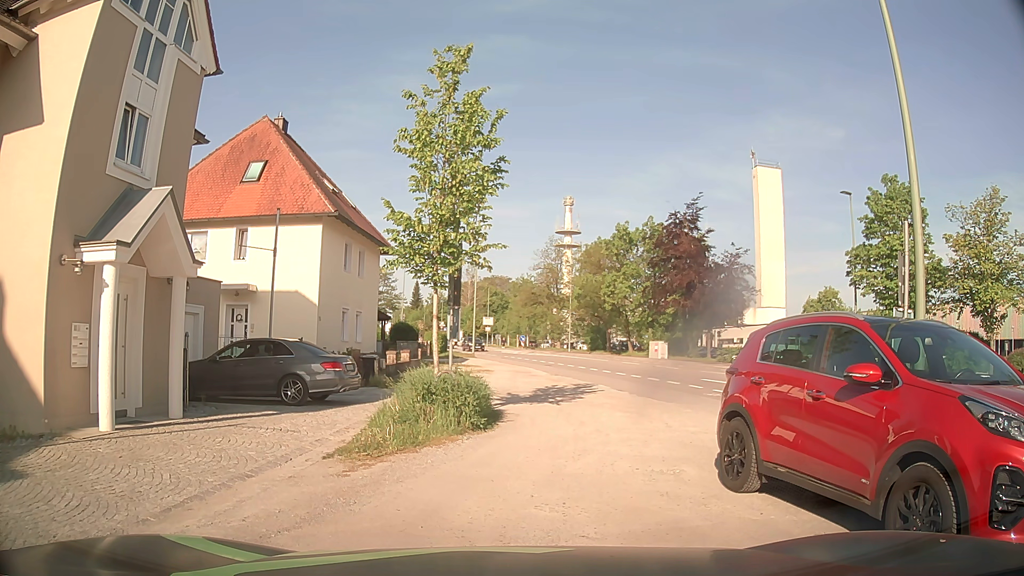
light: Day
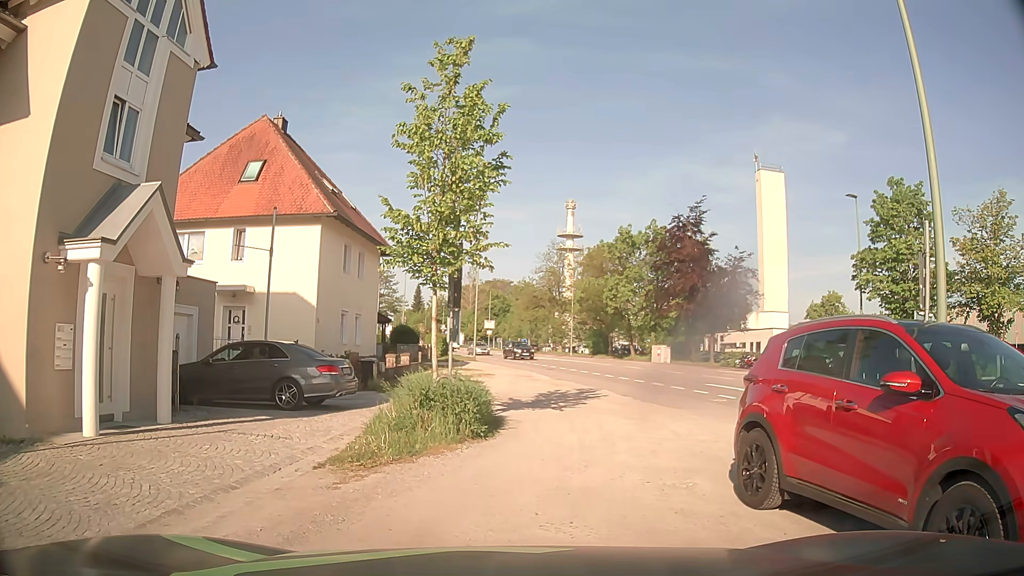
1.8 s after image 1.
(0.0, +0.5) m; 0°
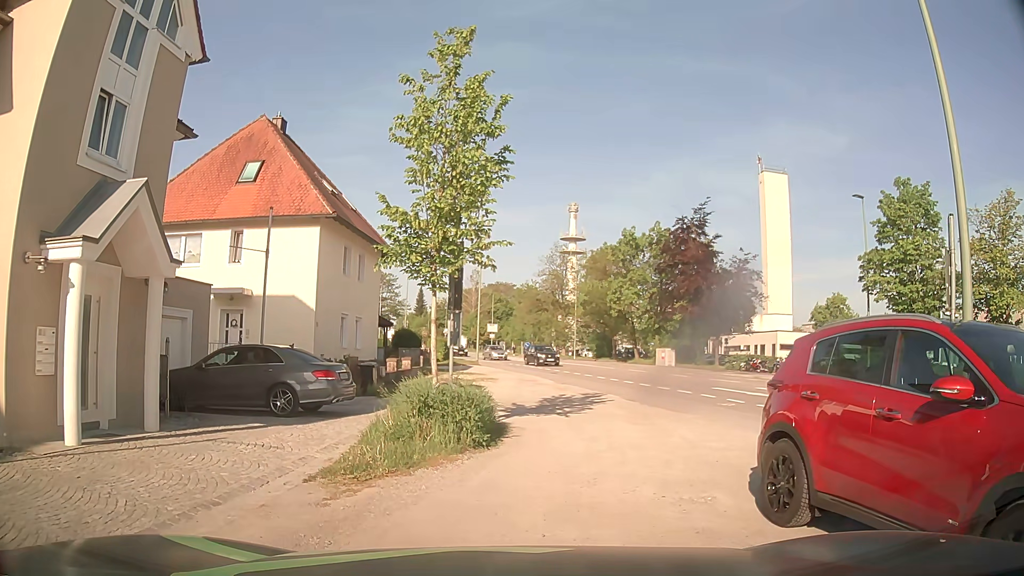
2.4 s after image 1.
(0.0, +0.6) m; 0°
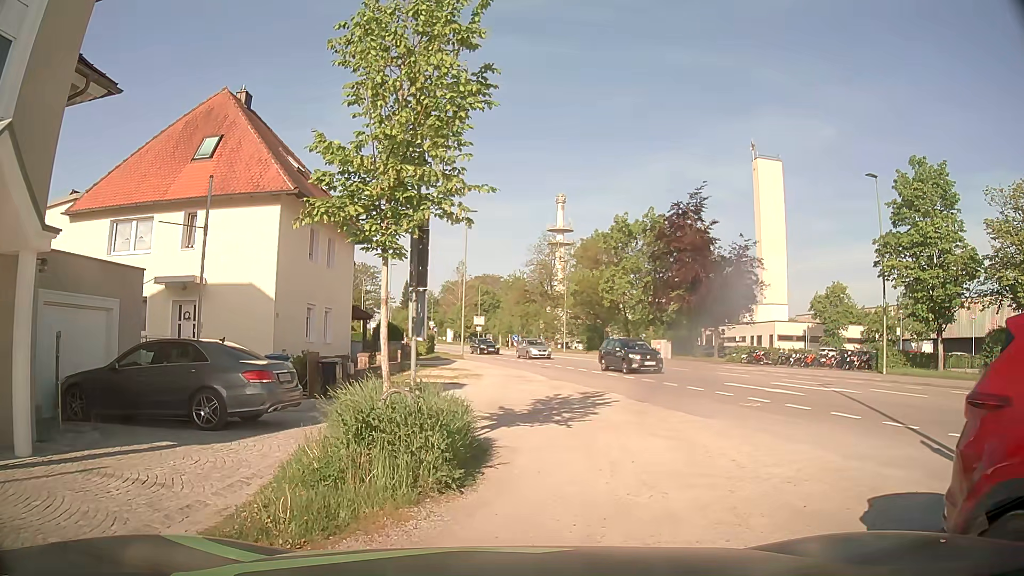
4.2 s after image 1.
(-0.1, +3.2) m; 0°
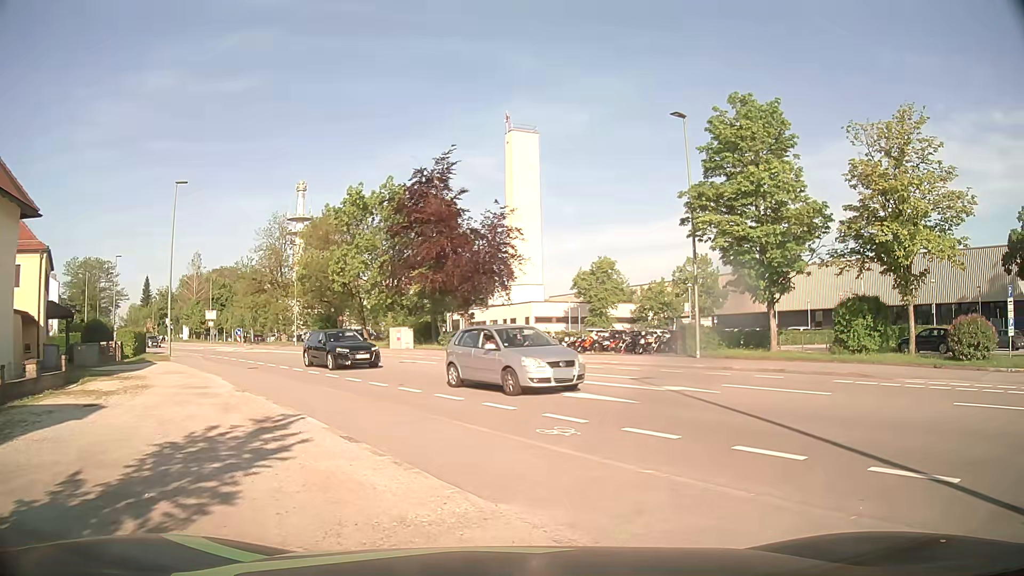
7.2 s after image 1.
(+1.0, +7.6) m; +20°
